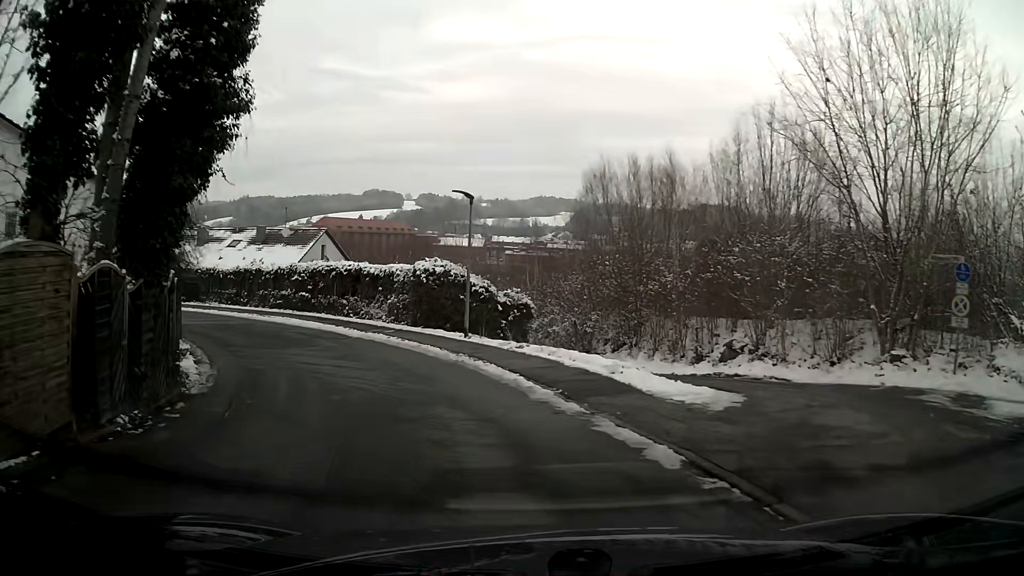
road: residential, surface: asphalt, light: Day
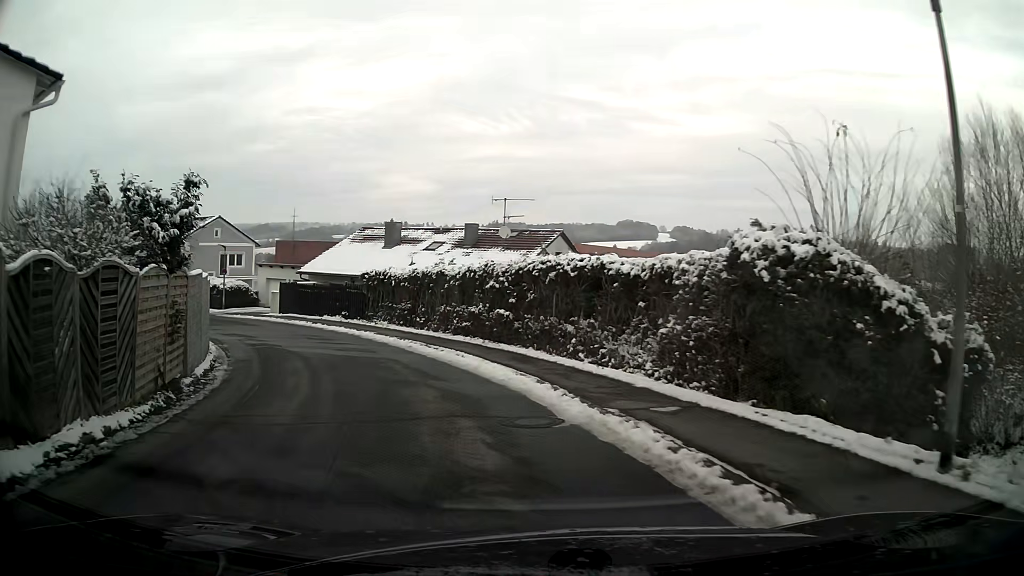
(-2.6, +13.9) m; -22°
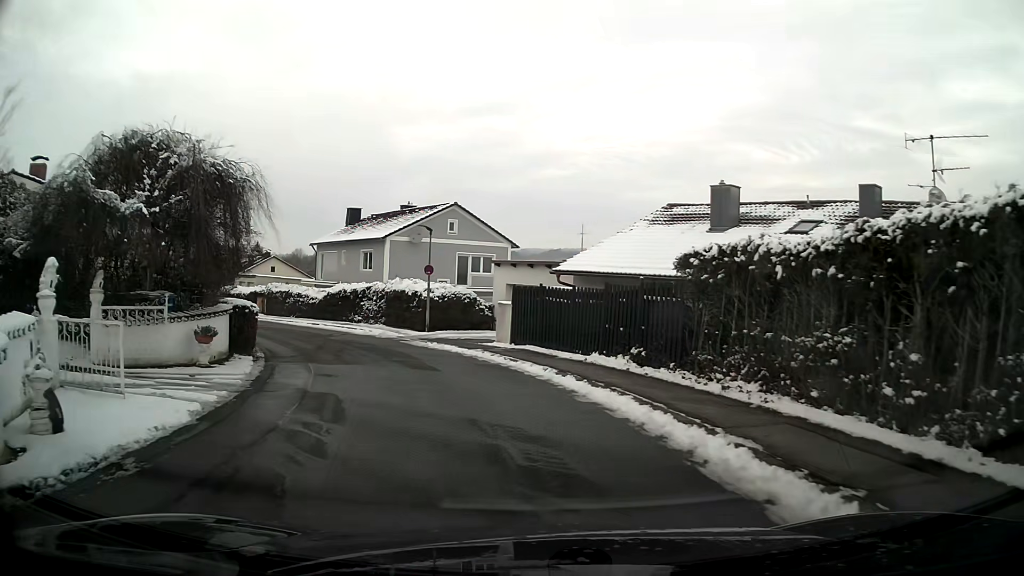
(-4.1, +18.1) m; -24°
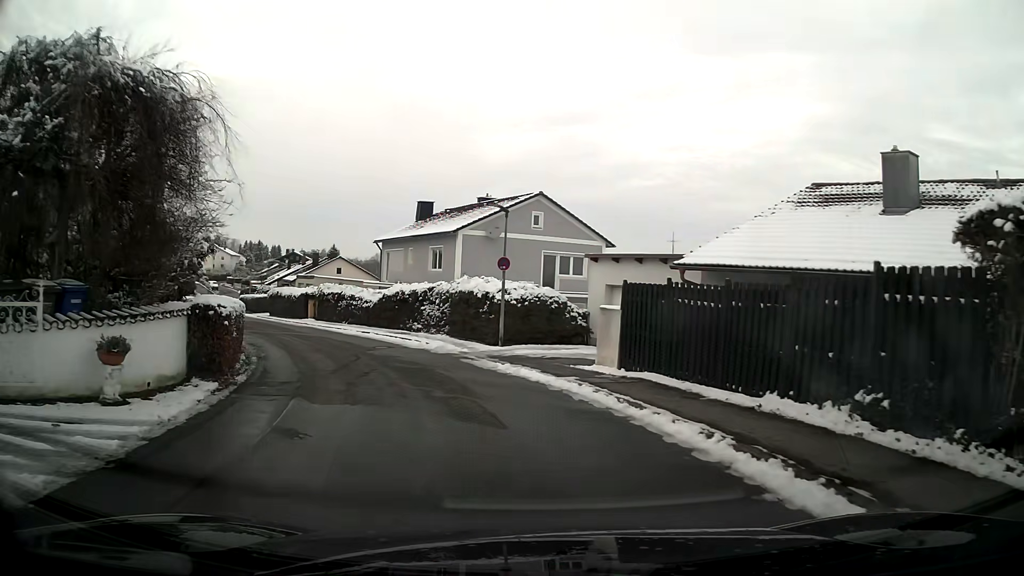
(-0.4, +6.7) m; -7°
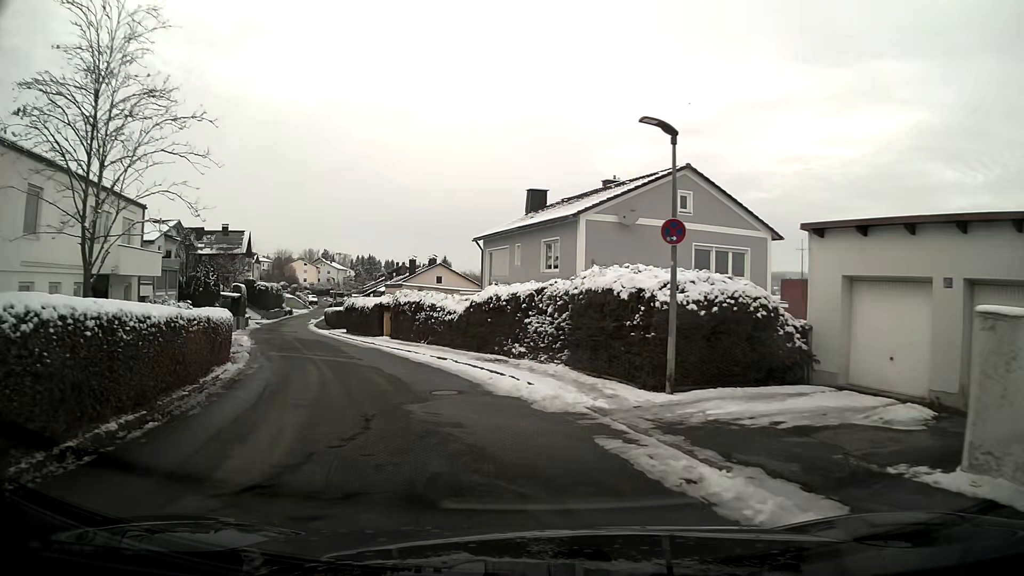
(-0.9, +9.9) m; -10°
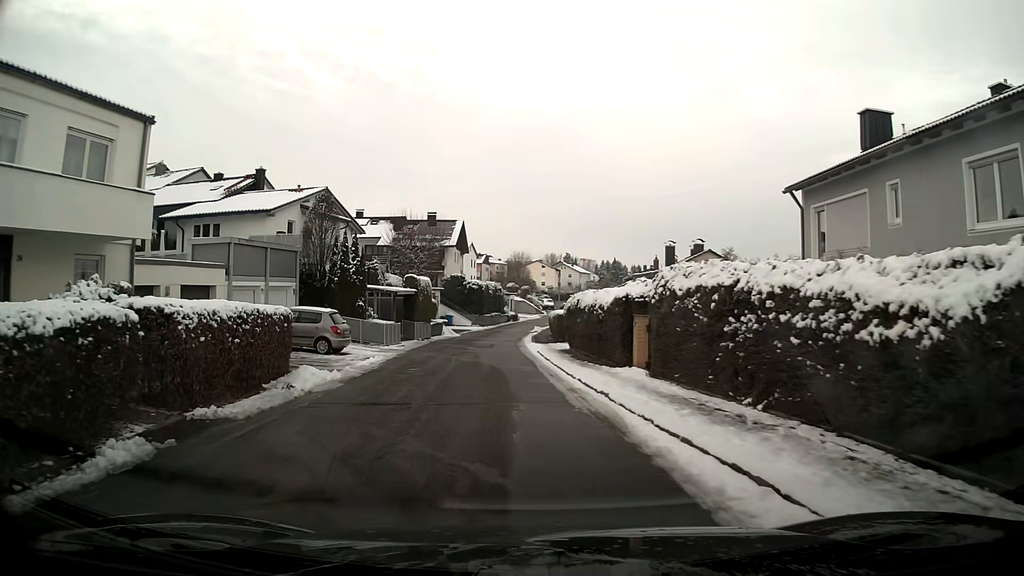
(-3.2, +16.8) m; -20°
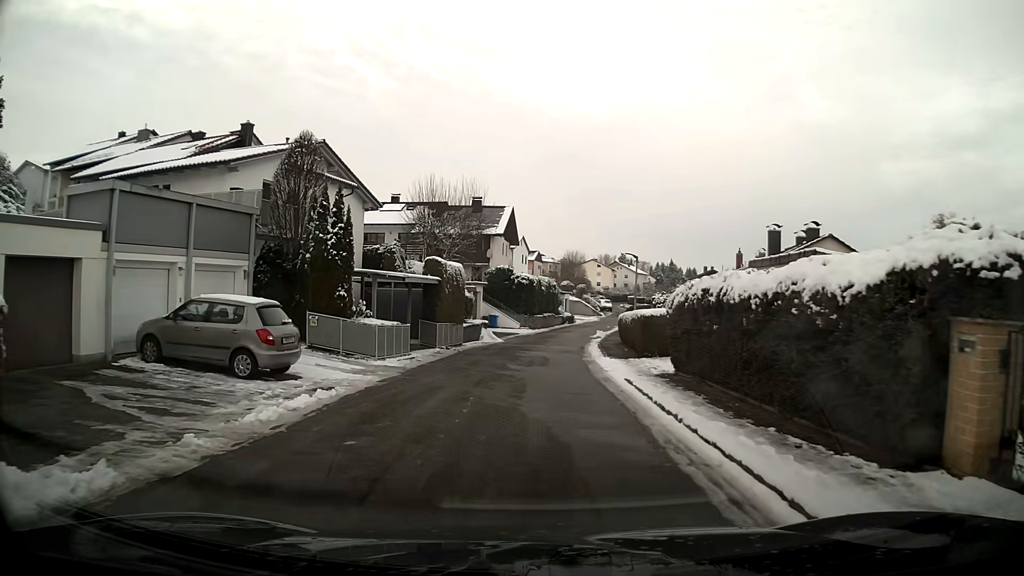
(-0.4, +10.5) m; -3°
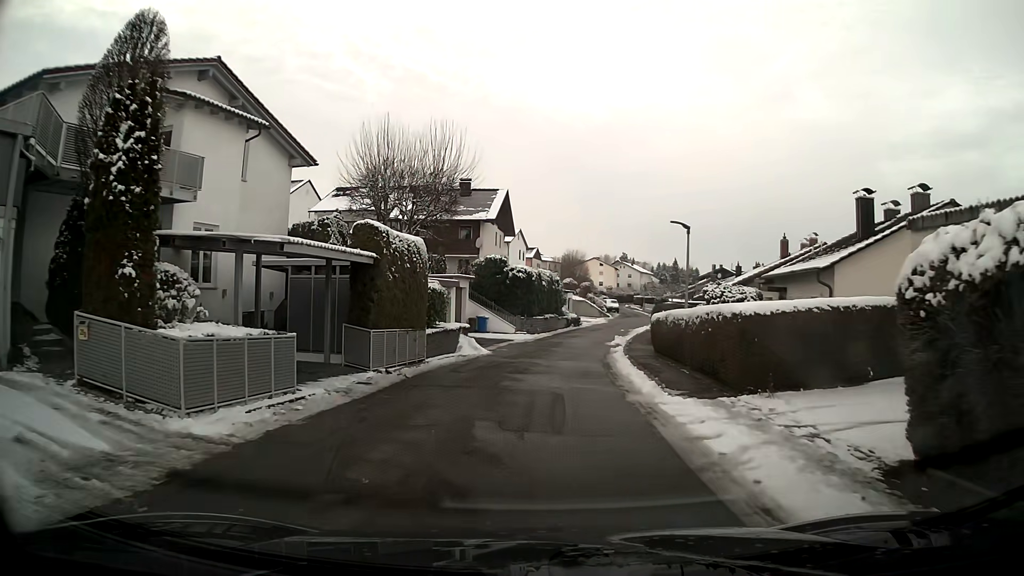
(0.0, +10.6) m; +1°
(0, +10) (+1, +20) (+1, +30) (+3, +40) (+5, +50) (+7, +59) (+10, +69) (+12, +79) (+13, +89) (+14, +99) m
